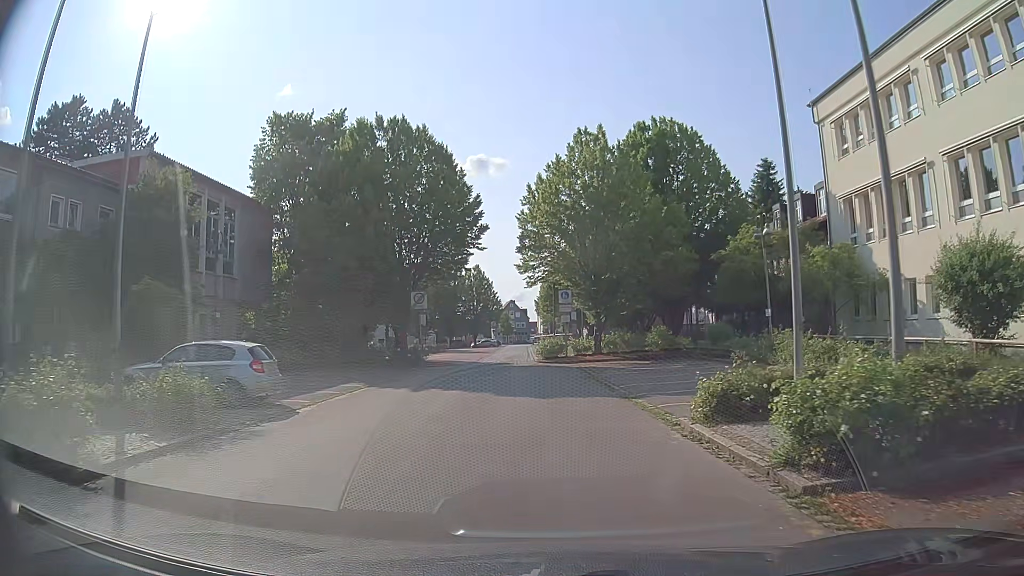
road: residential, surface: asphalt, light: Day
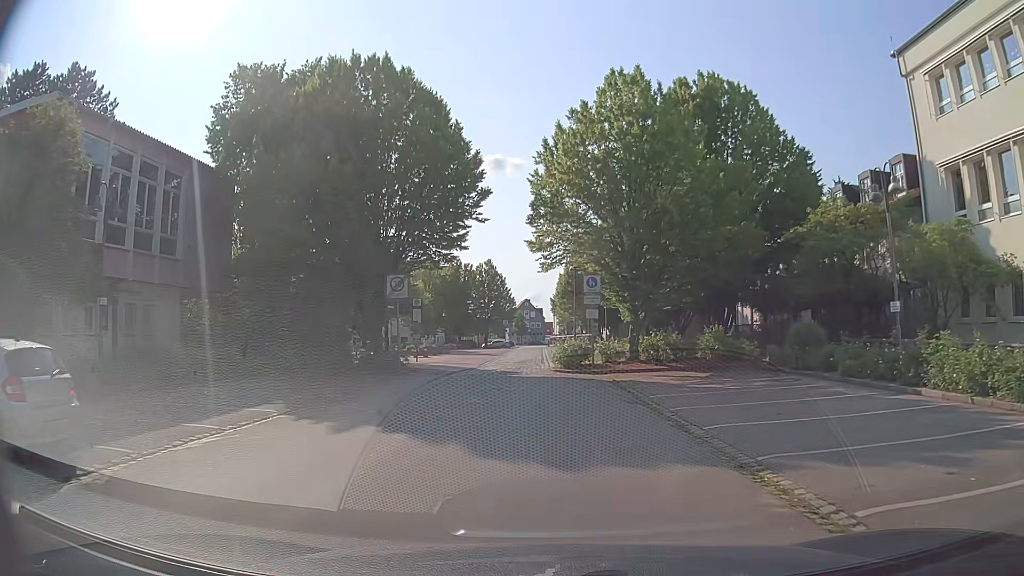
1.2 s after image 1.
(0.0, +7.9) m; 0°
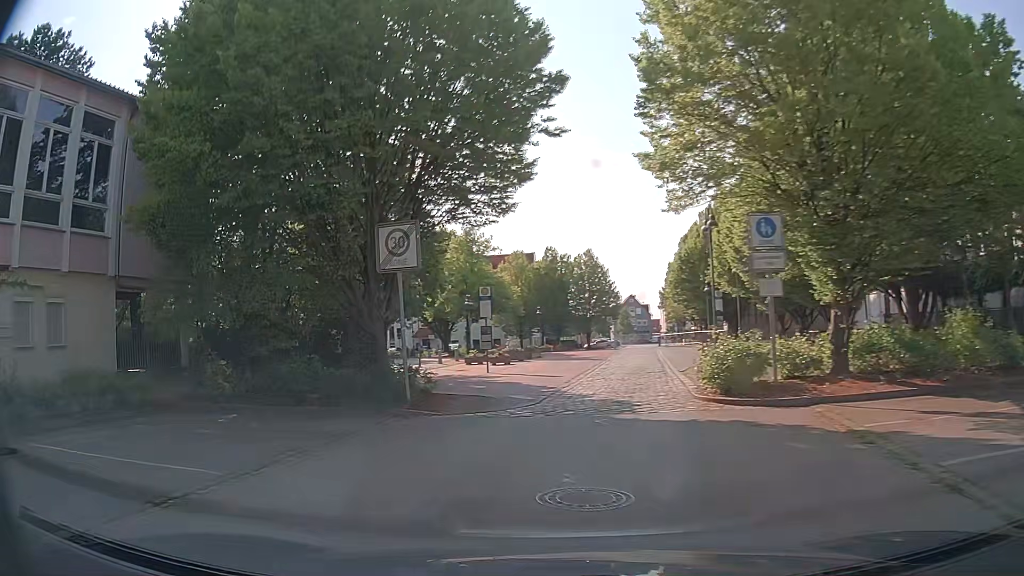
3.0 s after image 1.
(-0.4, +11.2) m; -8°
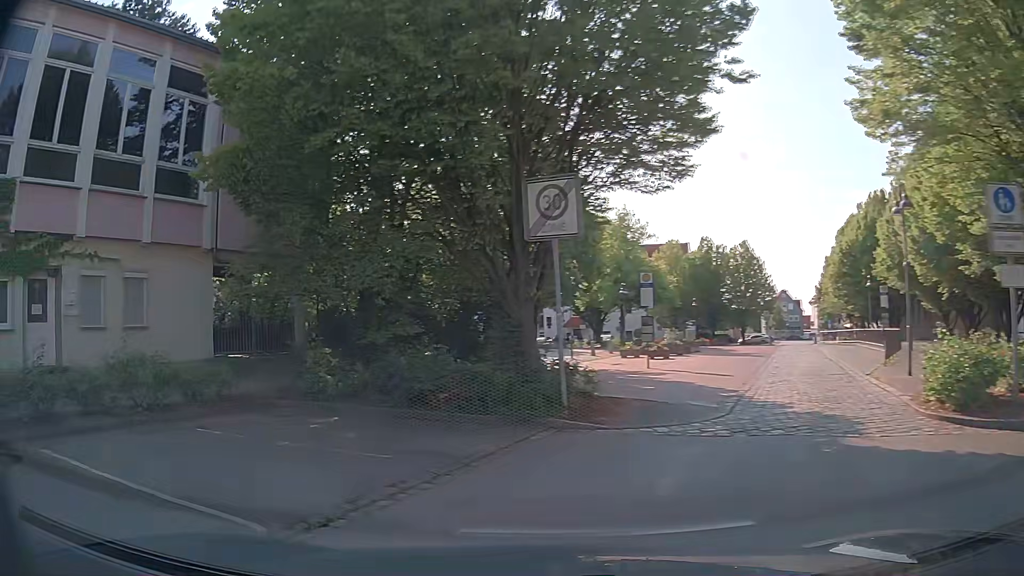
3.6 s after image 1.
(-0.2, +2.8) m; -13°
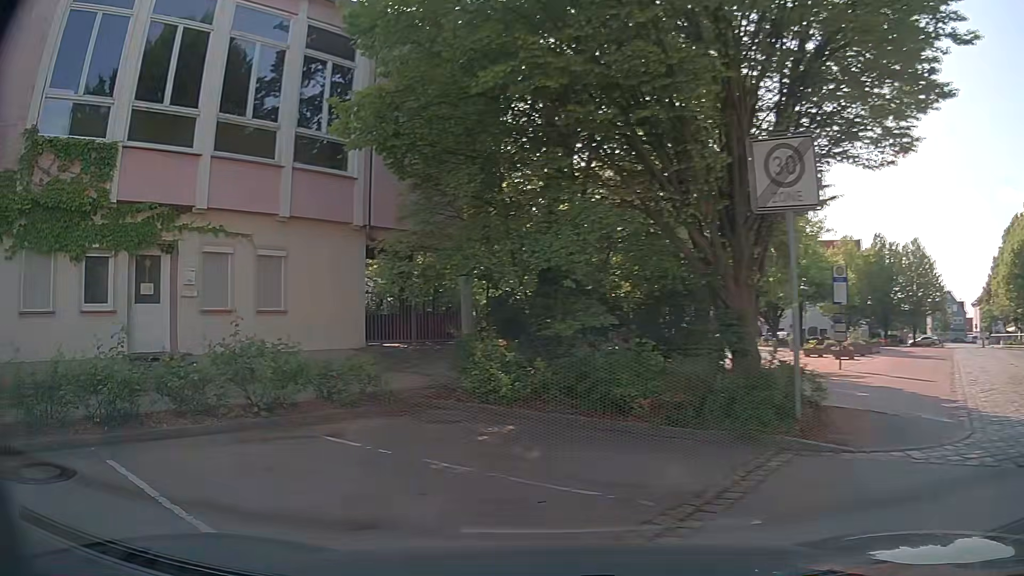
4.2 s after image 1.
(-0.2, +1.9) m; -14°
